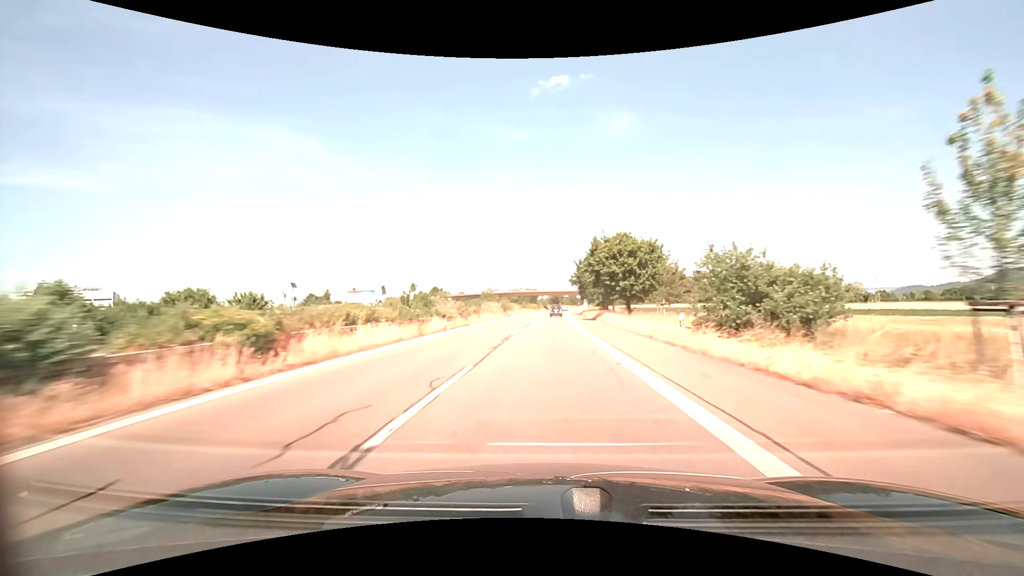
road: trunk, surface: asphalt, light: Day
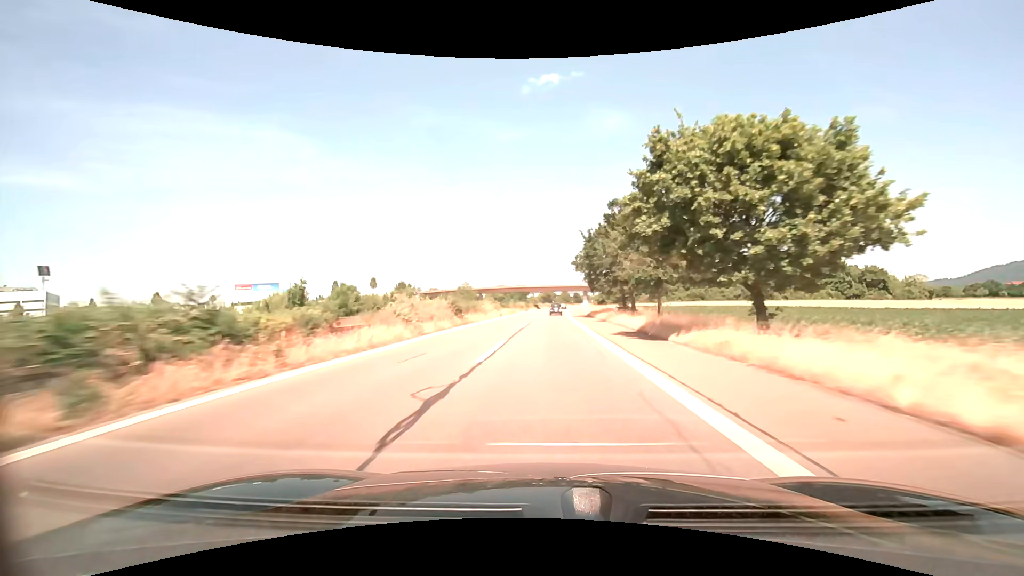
(+0.2, +30.0) m; +1°
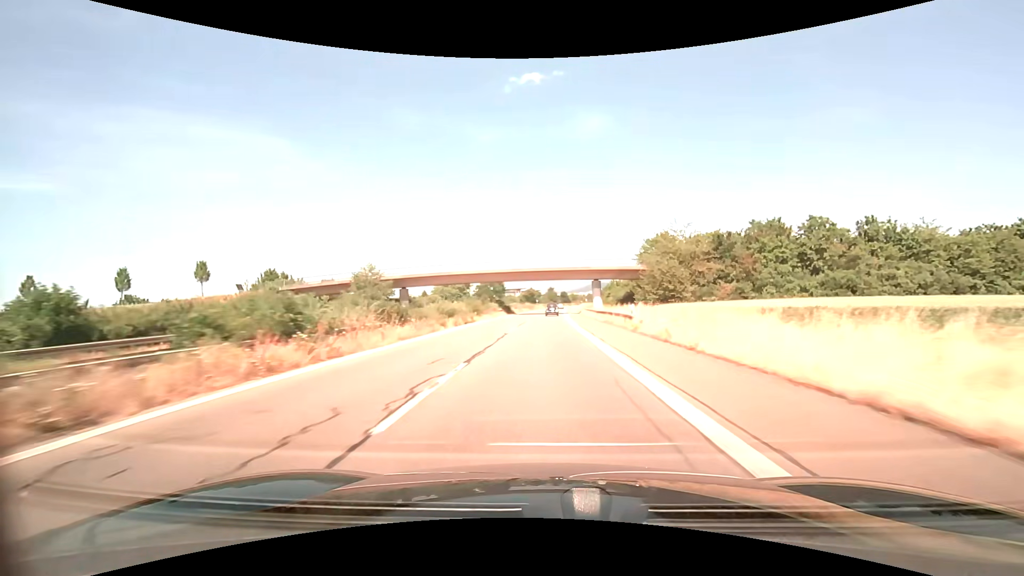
(+1.1, +60.2) m; +2°
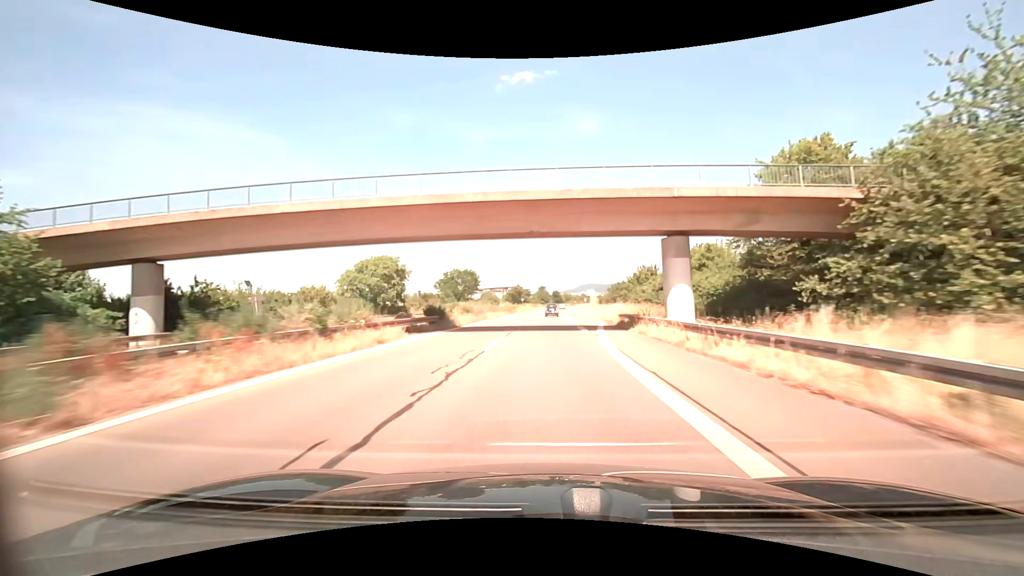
(+0.5, +45.3) m; +1°
(0, +10) (0, +20) (0, +30) (0, +40) (+1, +50) (+1, +60) (+1, +70) (+1, +80) (+2, +90) (+2, +100) m
